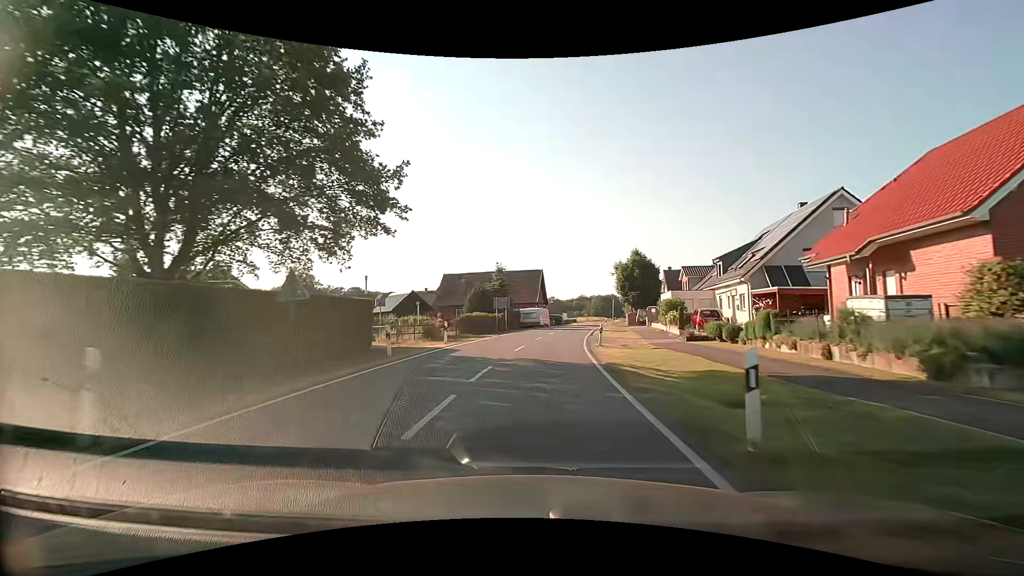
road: secondary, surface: asphalt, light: Day
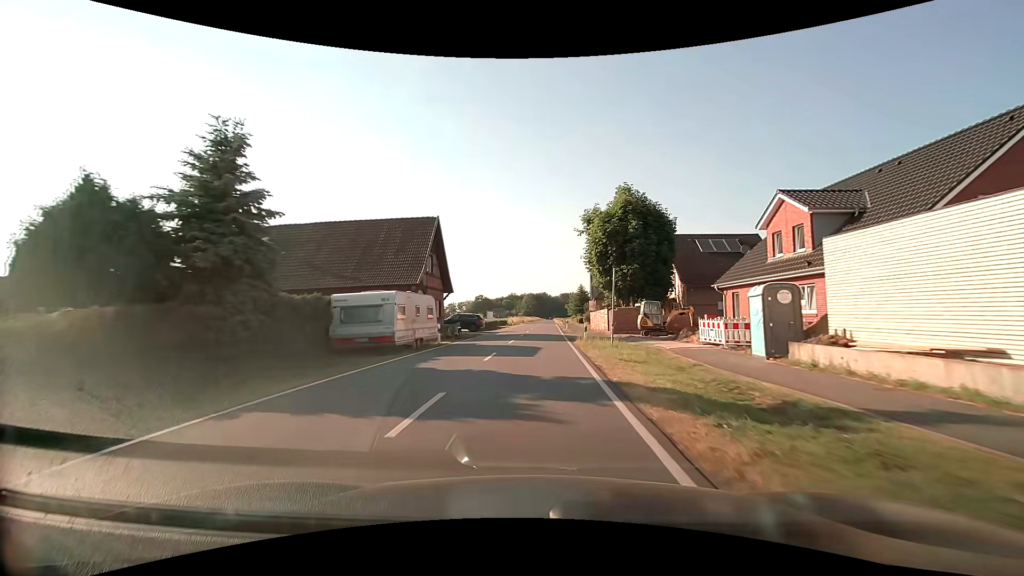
(+2.8, +40.8) m; +8°
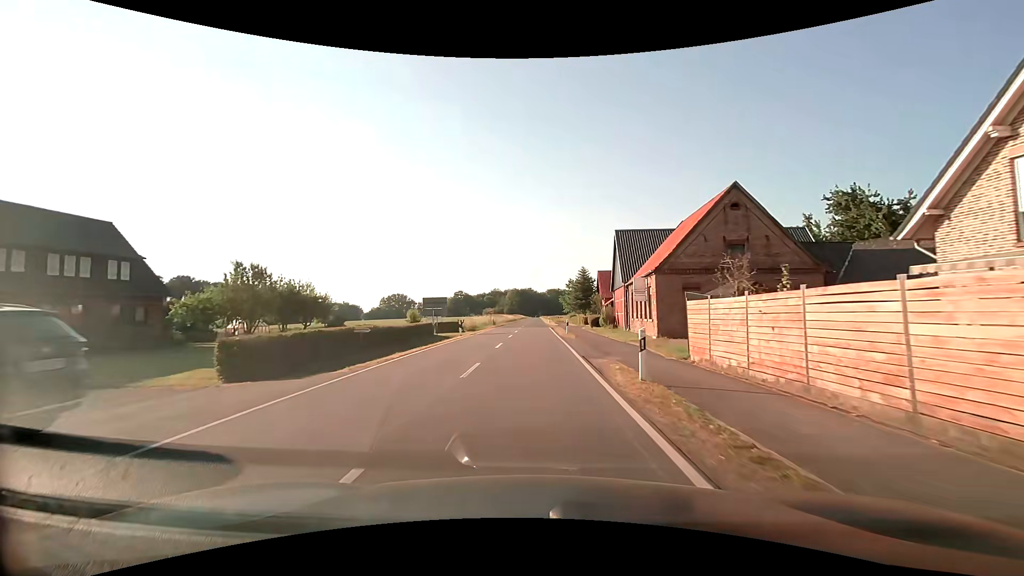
(+0.8, +40.4) m; +1°
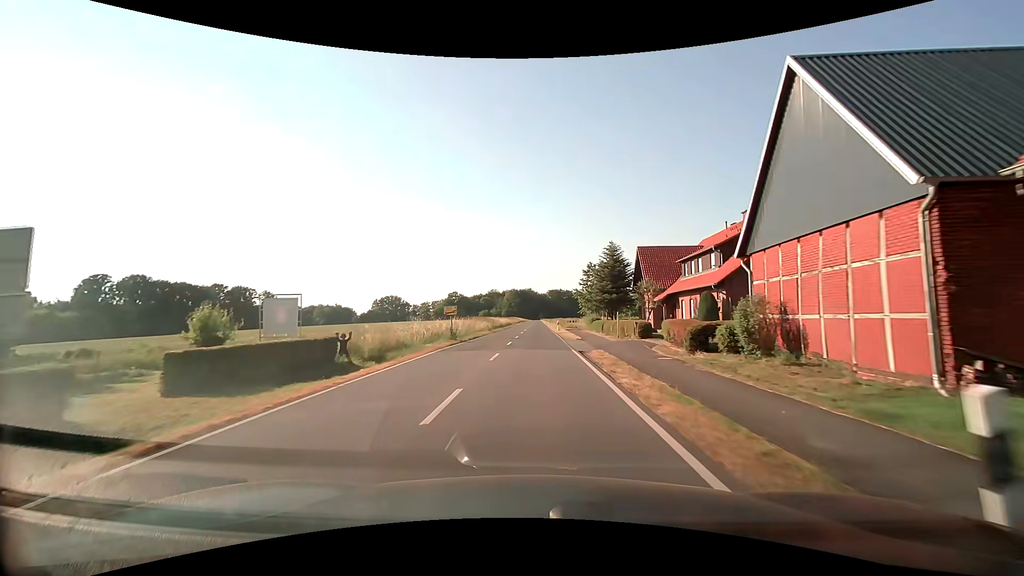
(+0.2, +31.8) m; +1°
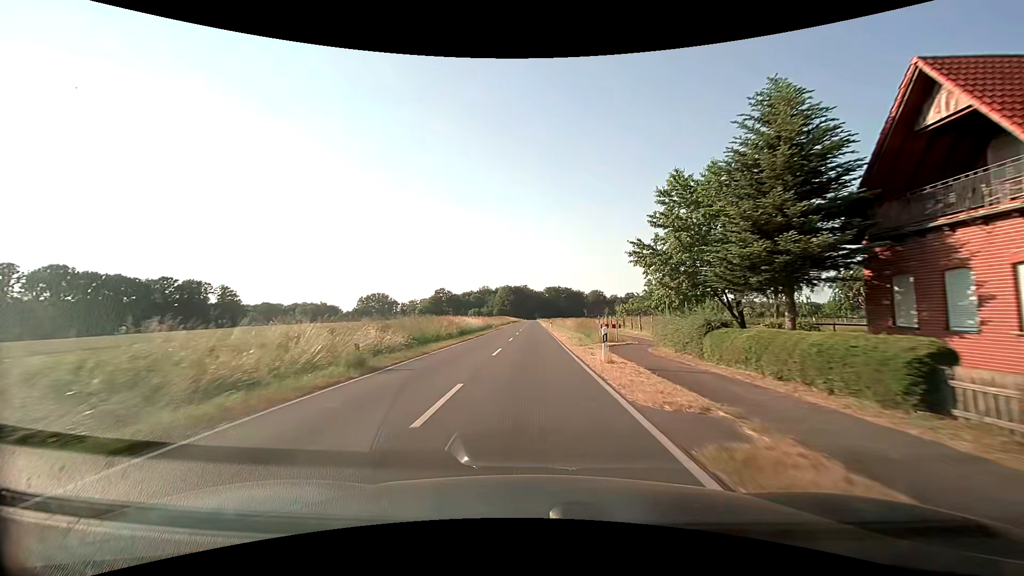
(+0.1, +38.5) m; 0°
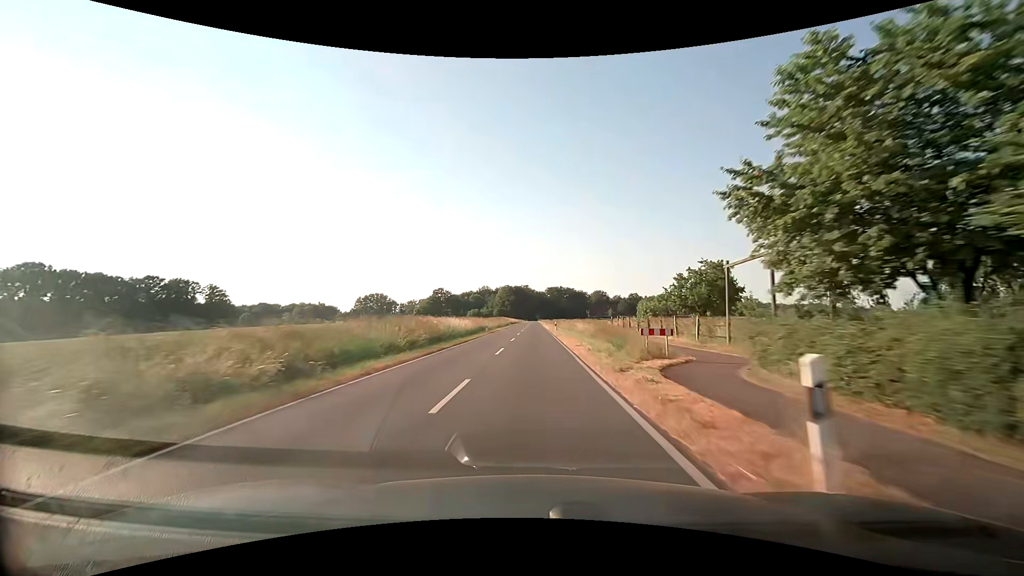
(0.0, +11.3) m; 0°
